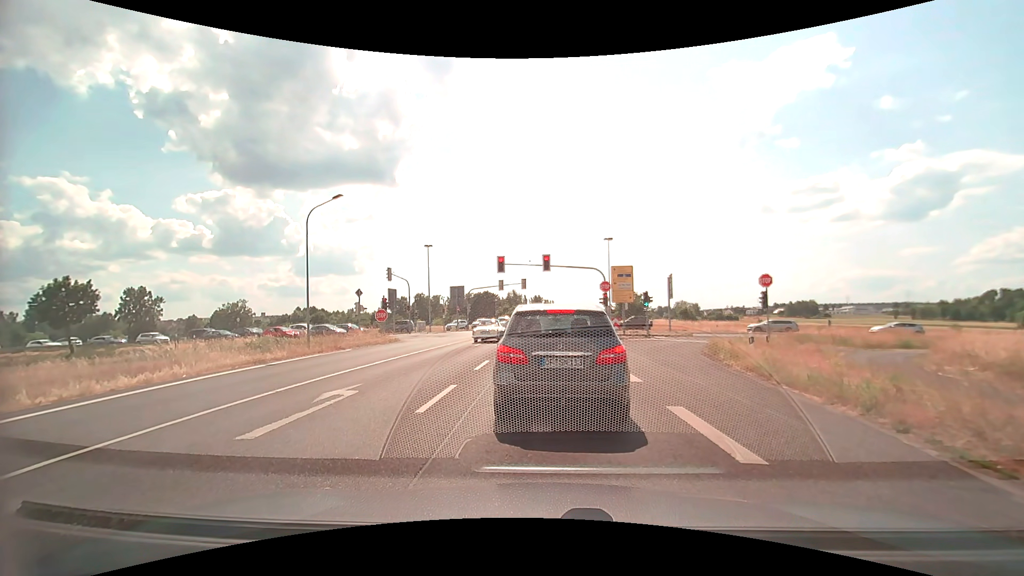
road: secondary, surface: asphalt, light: Day
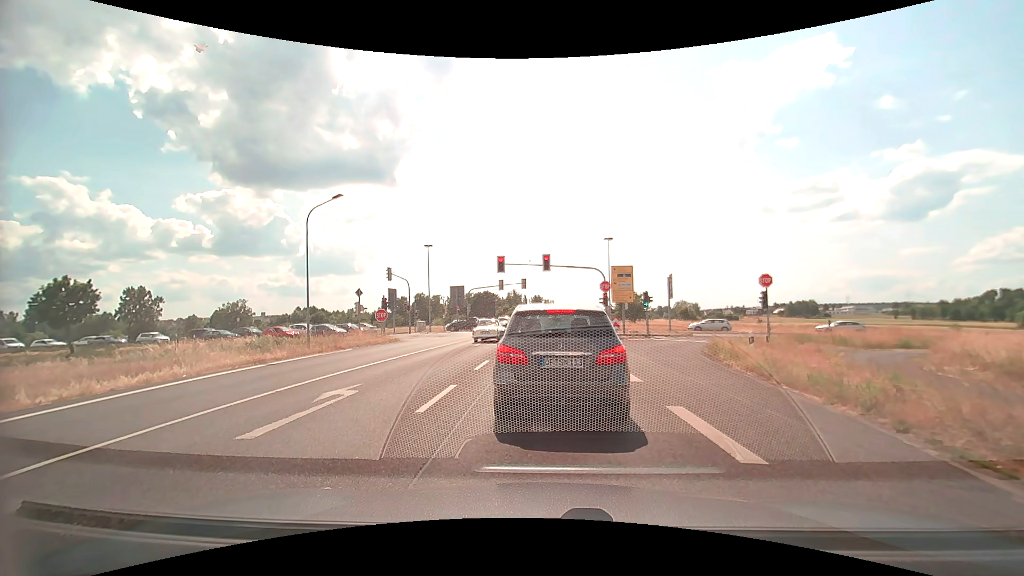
(0.0, 0.0) m; 0°
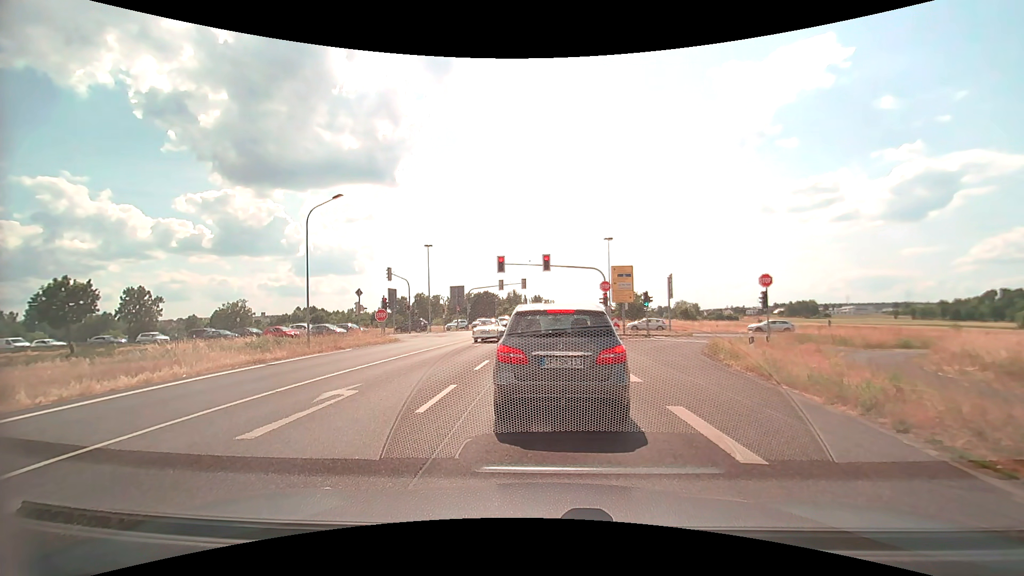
(0.0, 0.0) m; 0°
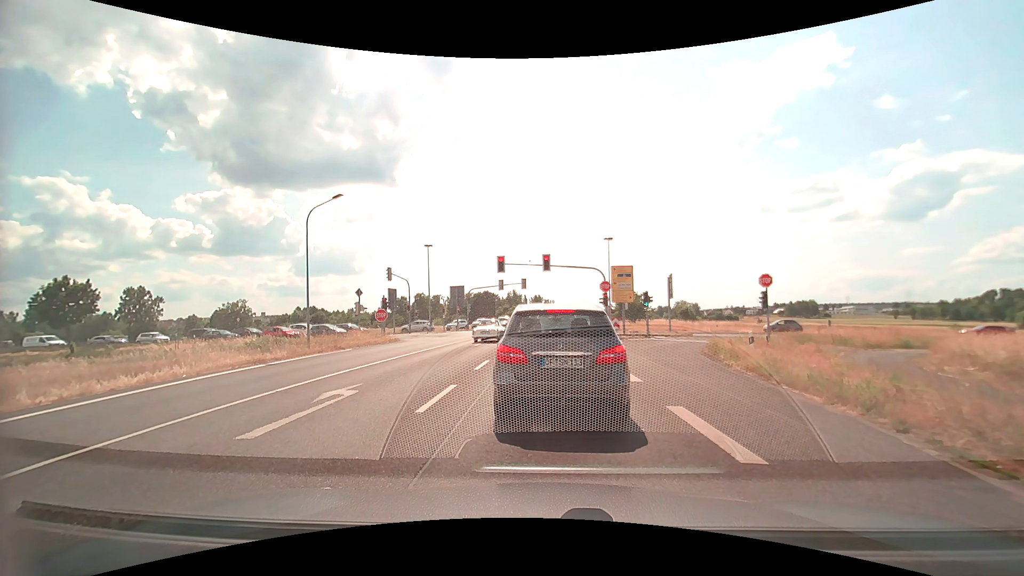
(0.0, 0.0) m; 0°
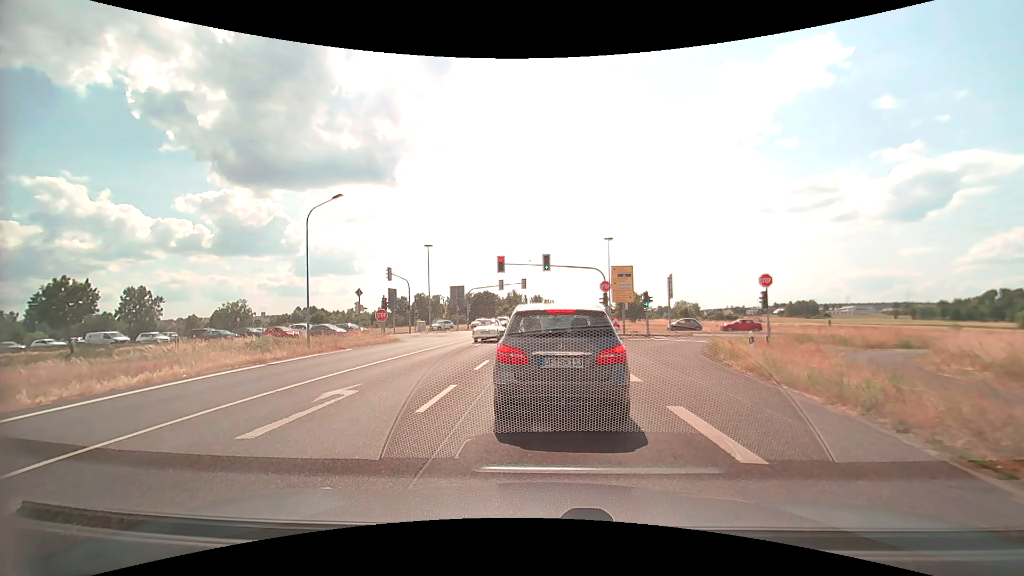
(0.0, 0.0) m; 0°
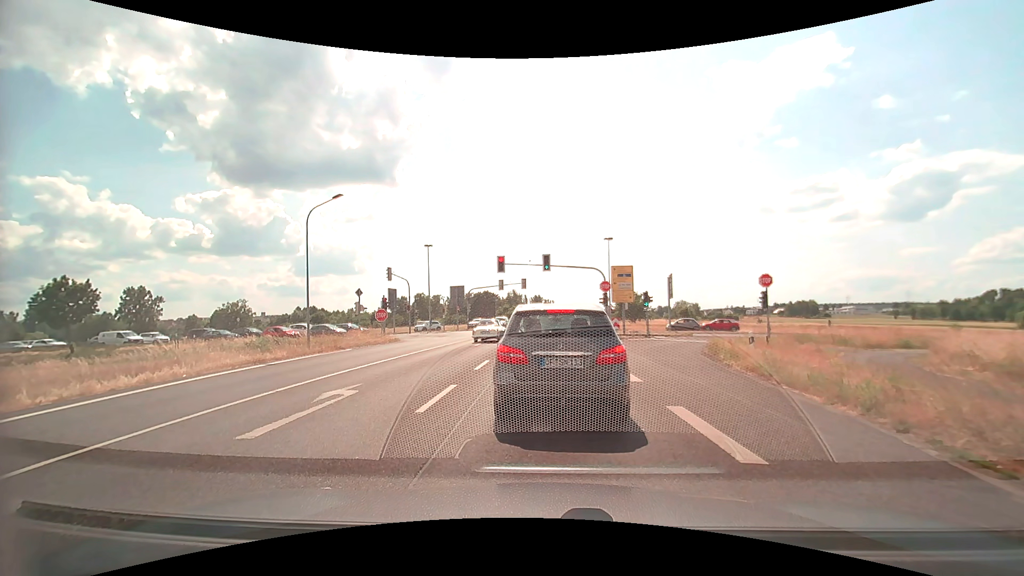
(0.0, 0.0) m; 0°
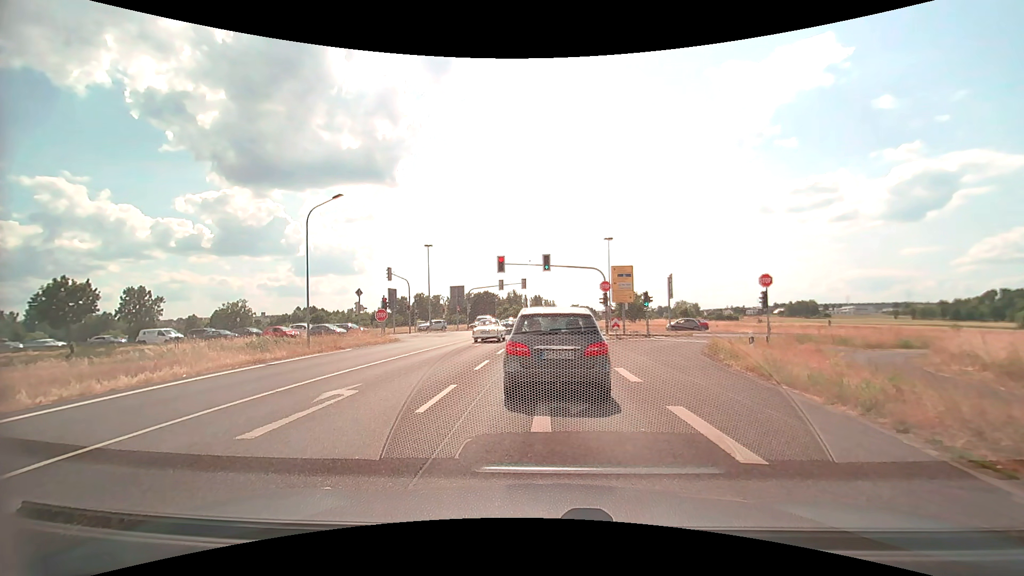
(0.0, 0.0) m; 0°
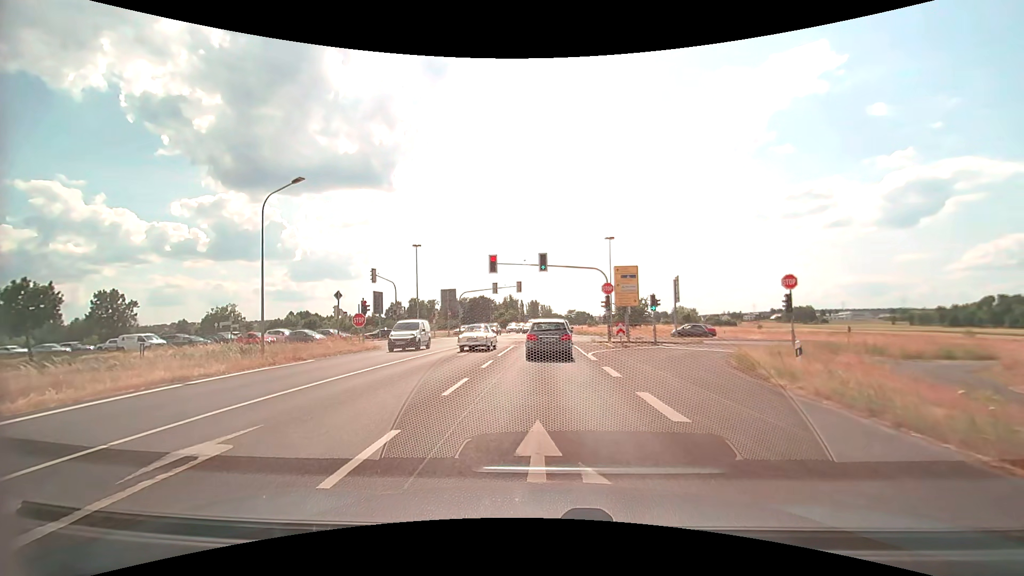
(0.0, +4.0) m; +1°
(0, +10) (0, +20) (0, +30) (0, +40) (+1, +50) (+1, +60) (+1, +70) (+2, +80) (+2, +90) (+3, +100) m
